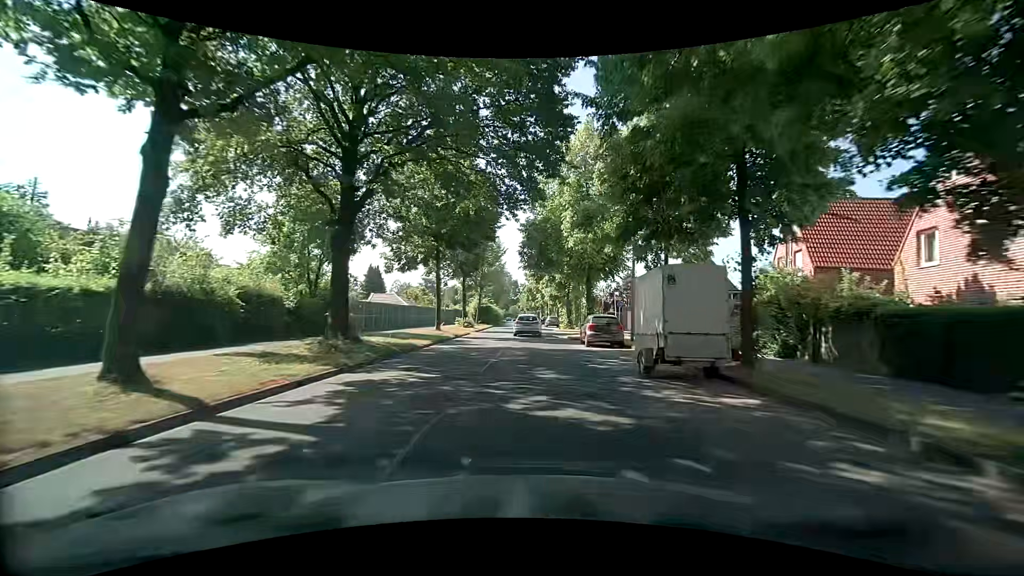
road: tertiary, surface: asphalt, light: Day
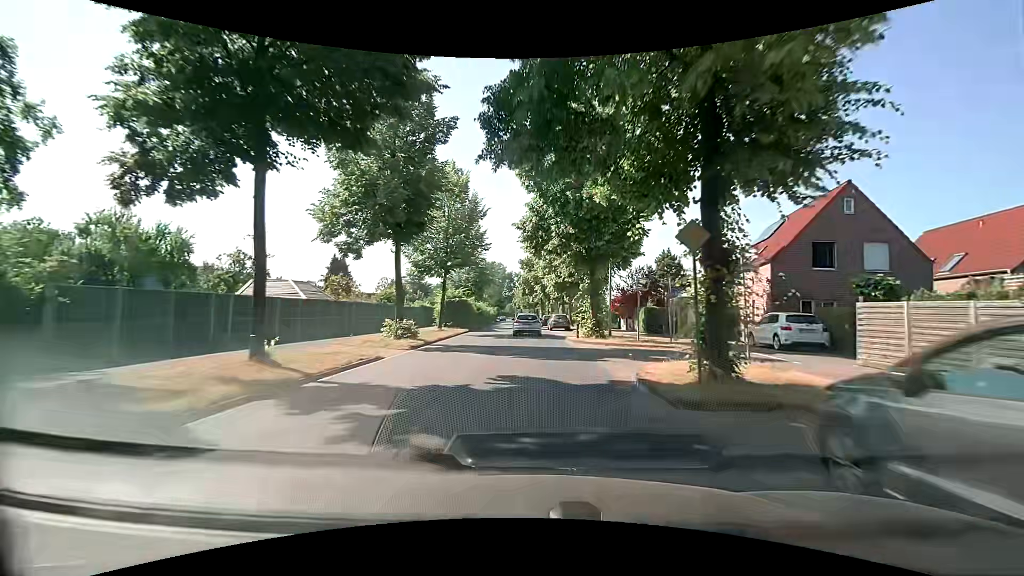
(-0.2, +21.1) m; 0°
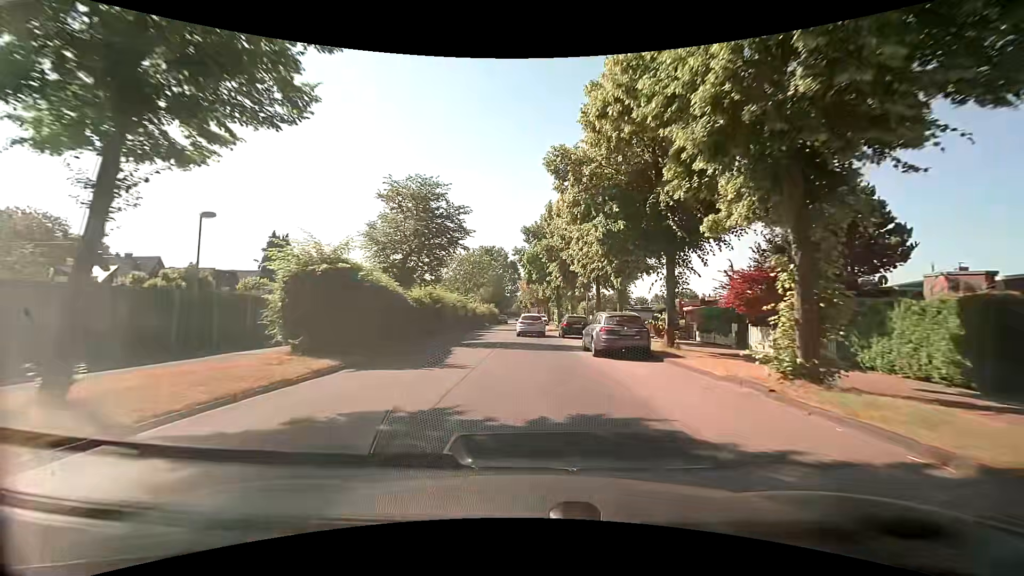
(-0.3, +27.9) m; -2°
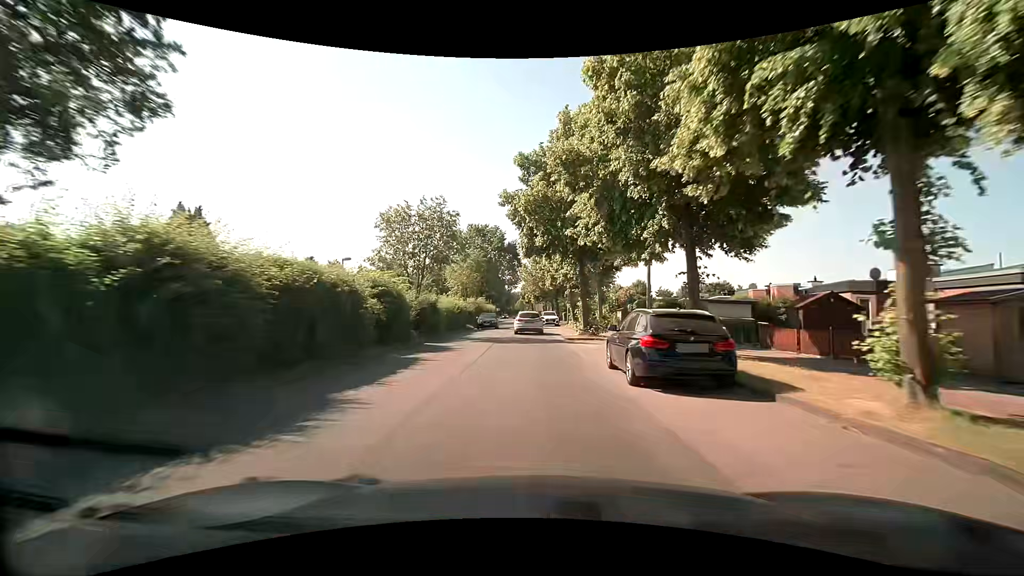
(+0.3, +21.2) m; 0°
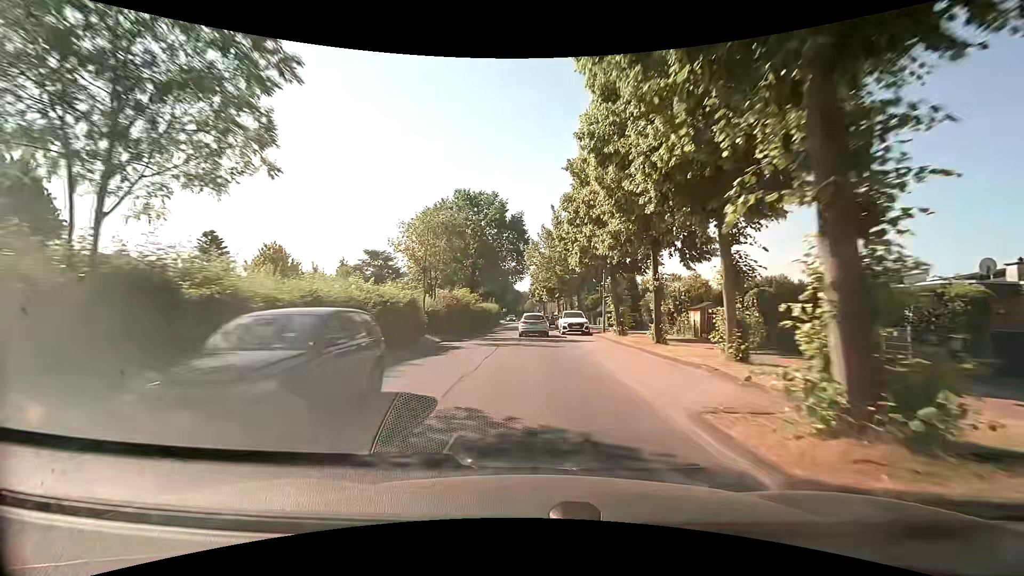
(-0.2, +21.3) m; -1°
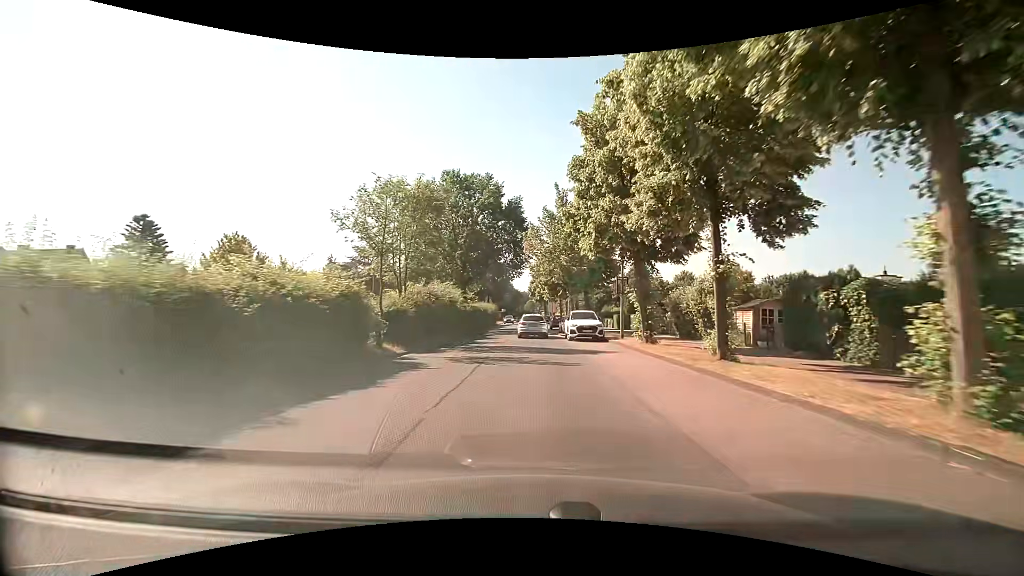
(0.0, +7.1) m; 0°
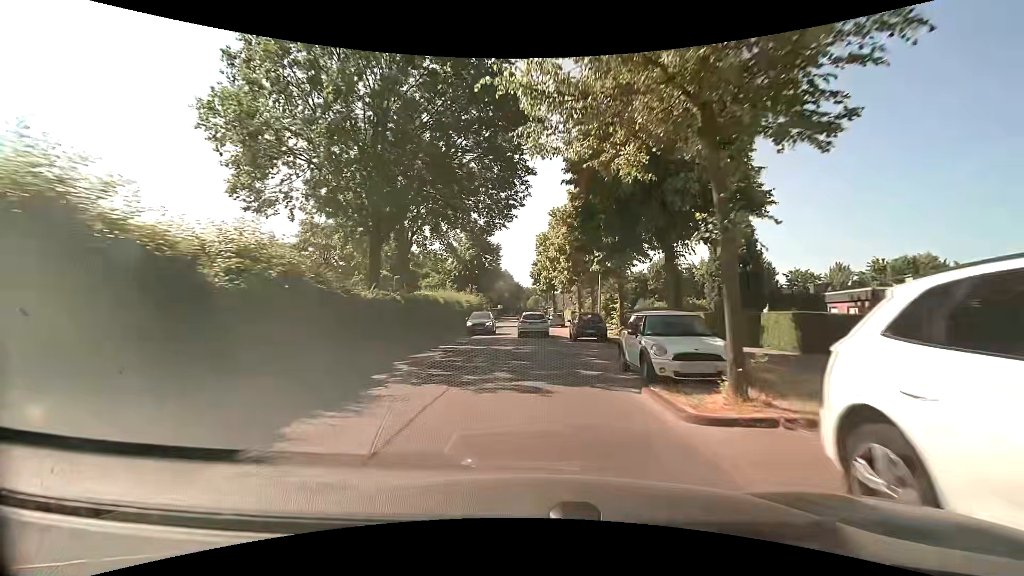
(-0.4, +27.1) m; -1°
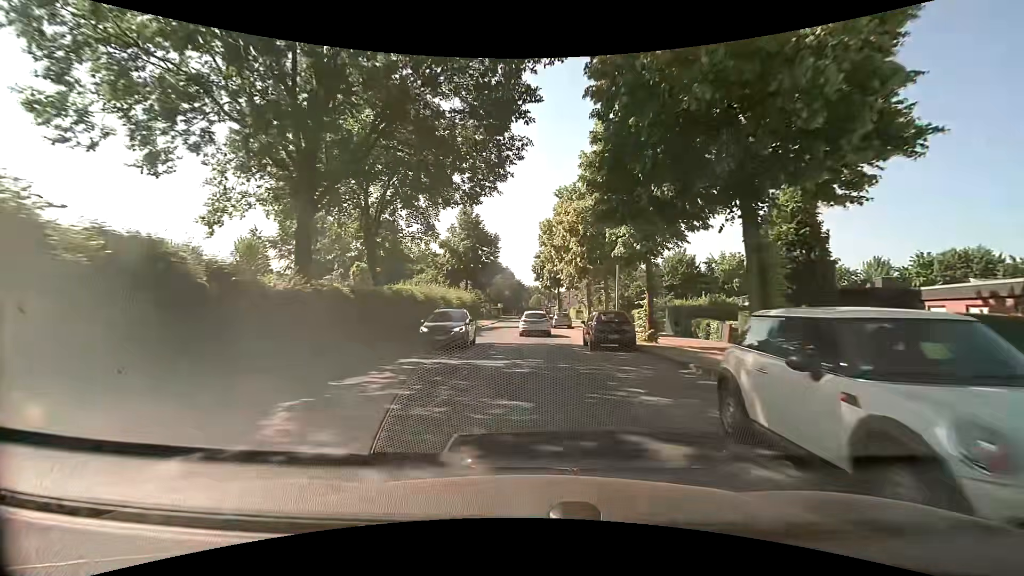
(0.0, +6.5) m; 0°
(0, +10) (0, +20) (0, +30) (0, +40) (0, +50) (0, +60) (0, +70) (-1, +80) (-1, +90) (-1, +100) m
